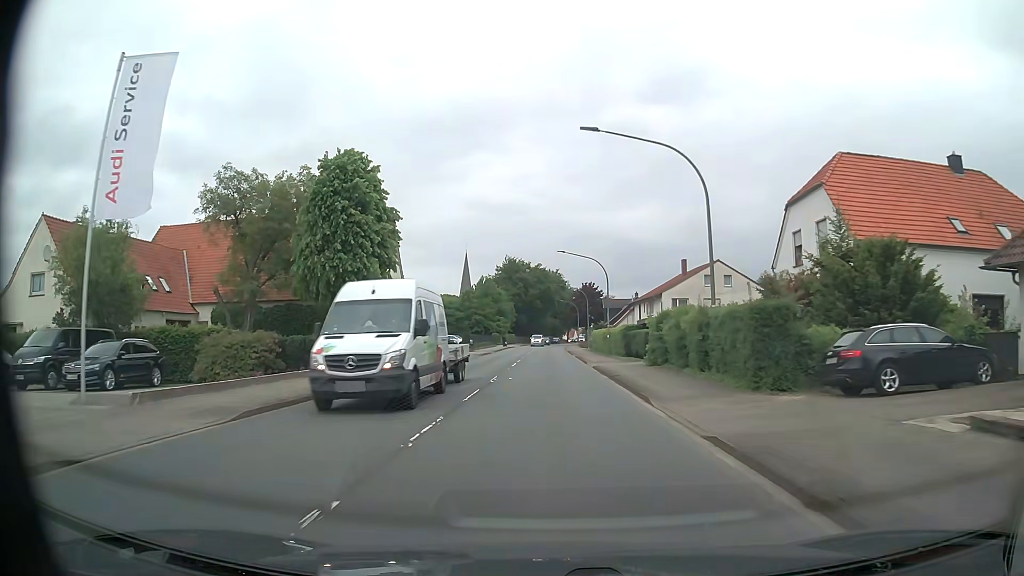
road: primary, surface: asphalt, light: Day
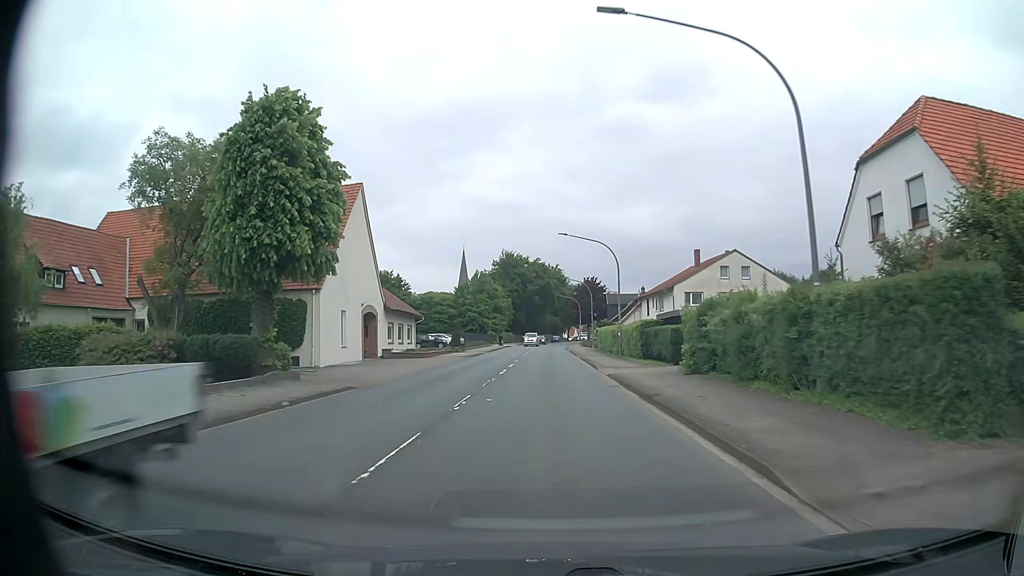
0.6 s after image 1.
(0.0, +8.0) m; 0°
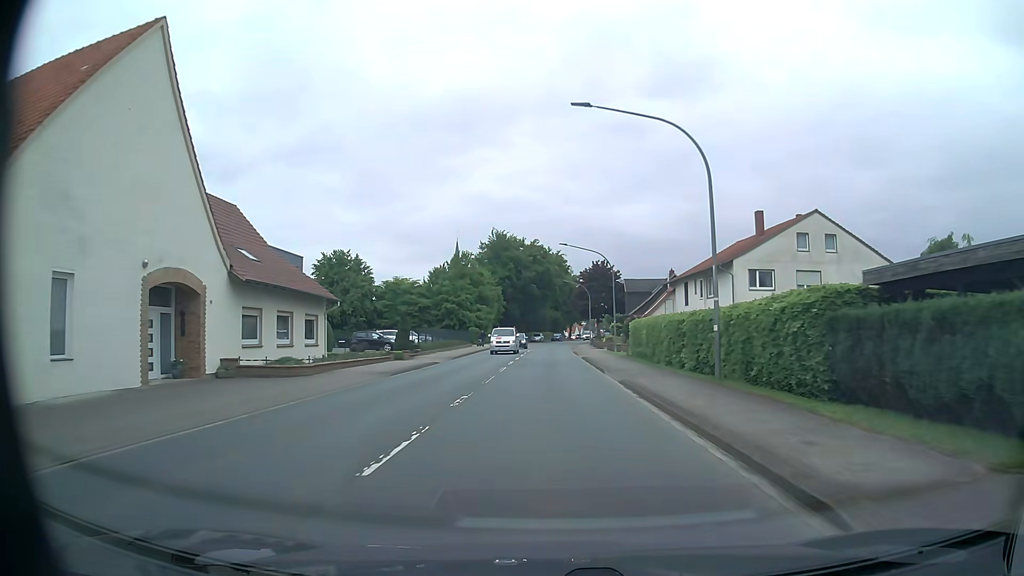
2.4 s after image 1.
(0.0, +24.2) m; 0°
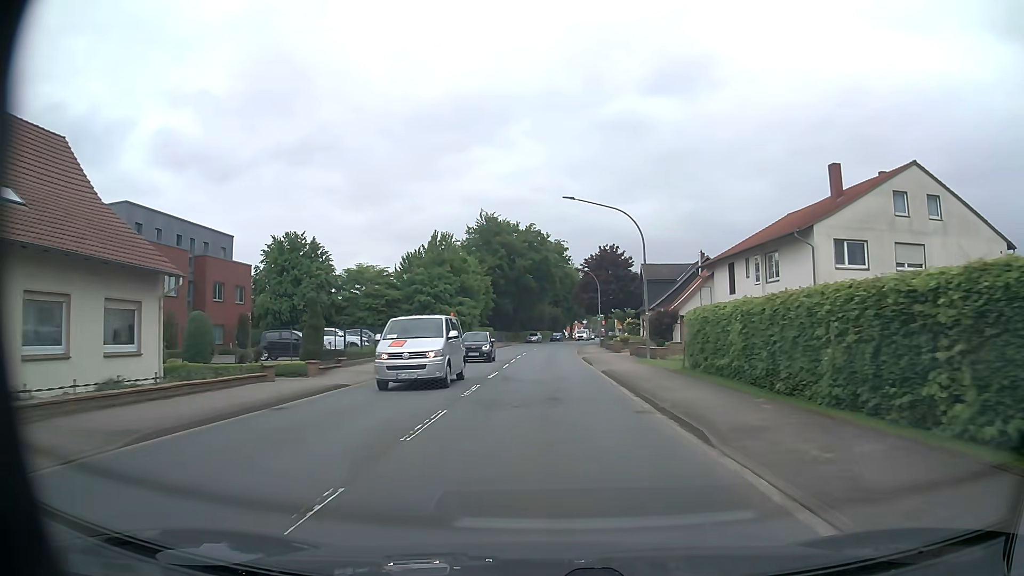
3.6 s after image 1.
(+0.1, +16.2) m; 0°
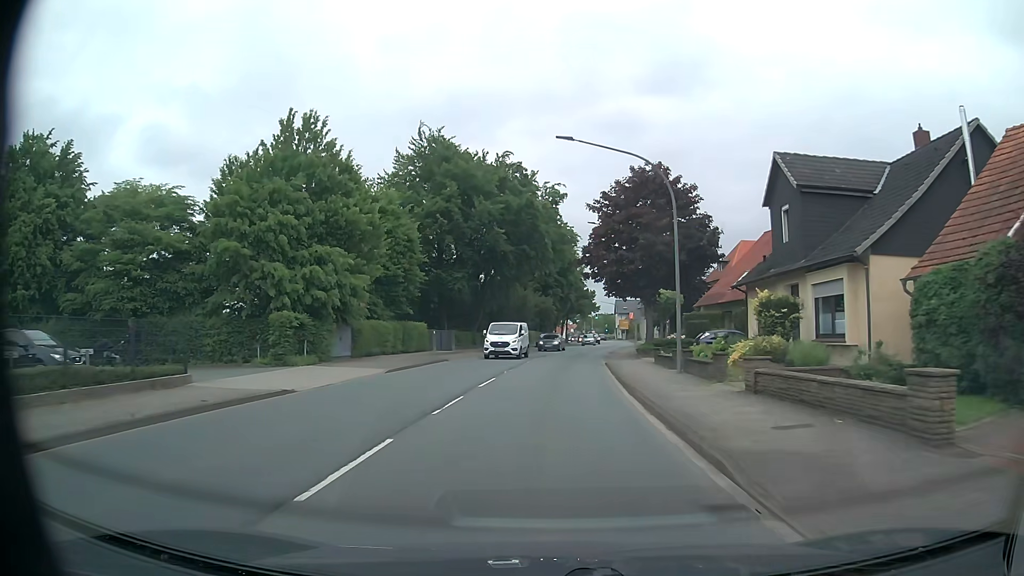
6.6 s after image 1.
(+0.1, +40.4) m; +1°
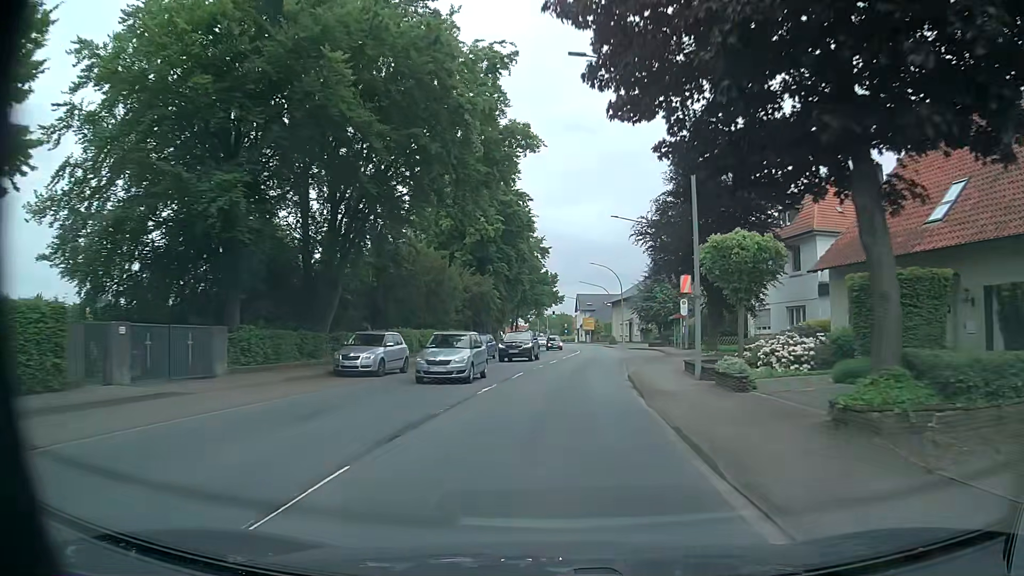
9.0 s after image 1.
(+1.0, +32.2) m; +4°
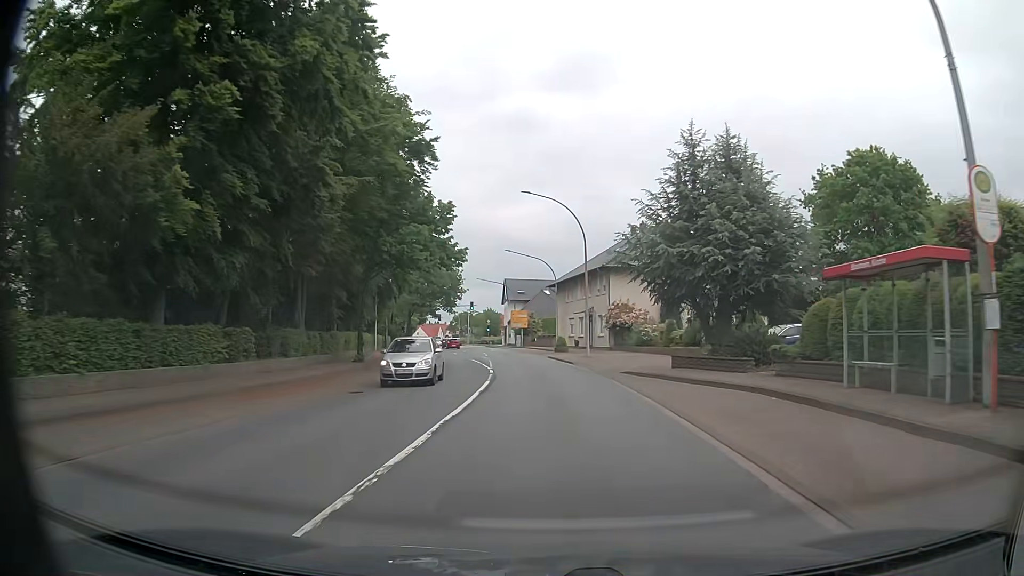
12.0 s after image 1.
(+2.7, +40.2) m; +6°
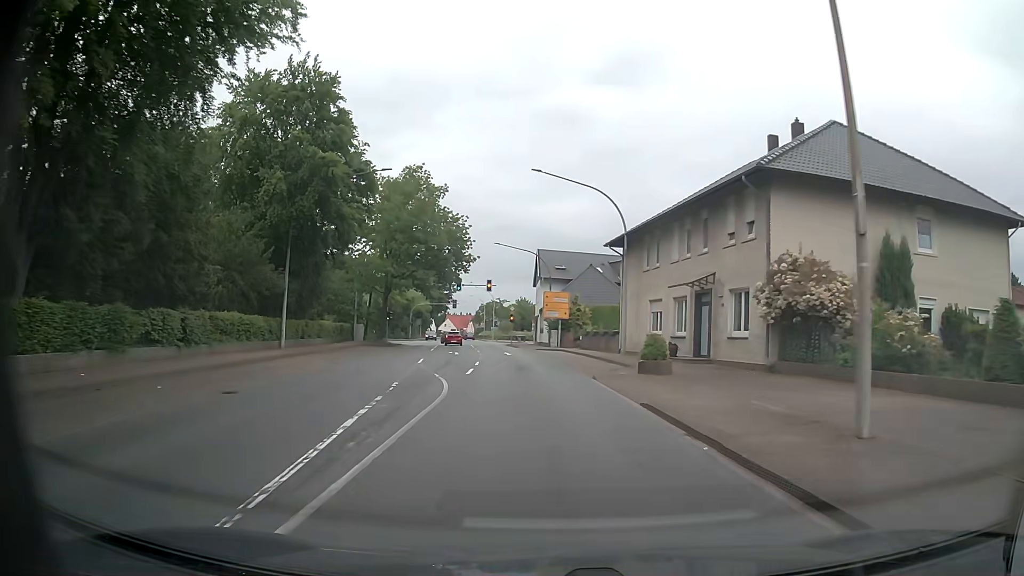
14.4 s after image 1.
(-0.9, +32.0) m; -3°
(0, +10) (-1, +20) (-1, +30) (-2, +40) (-3, +50) (-5, +60) (-6, +70) (-8, +79) (-9, +89) (-11, +99) m
